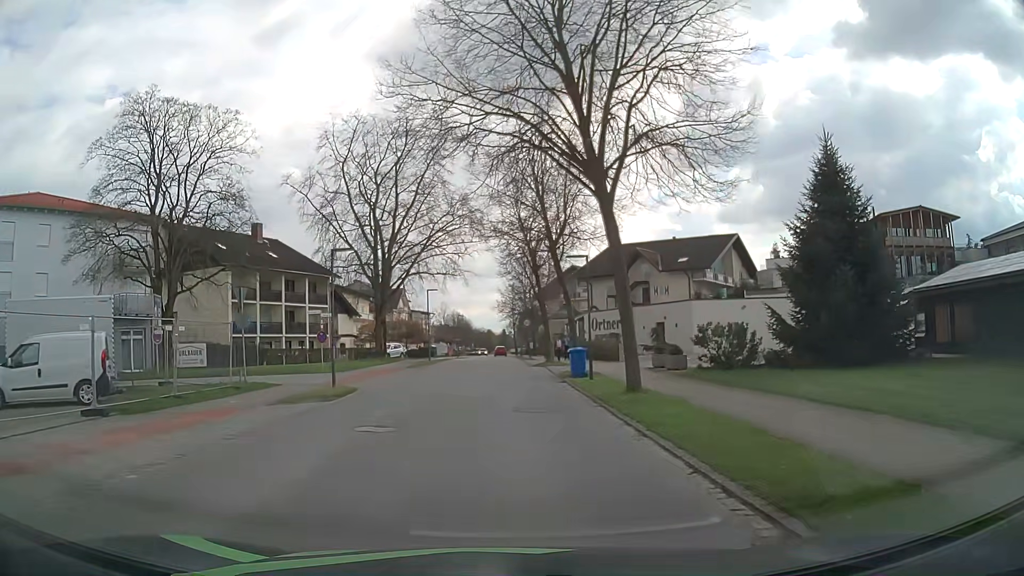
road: residential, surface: asphalt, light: Day
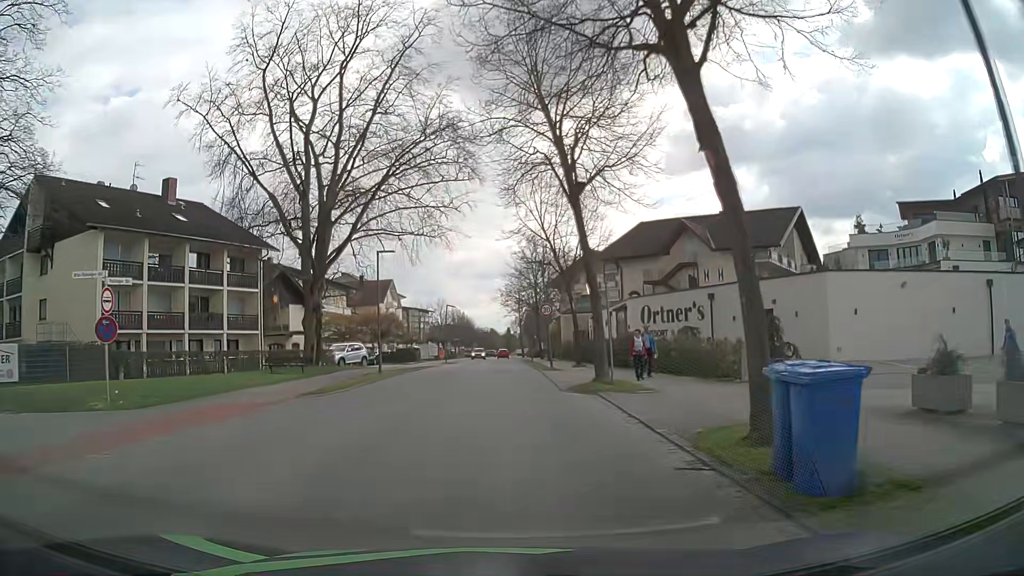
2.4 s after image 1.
(0.0, +19.2) m; 0°
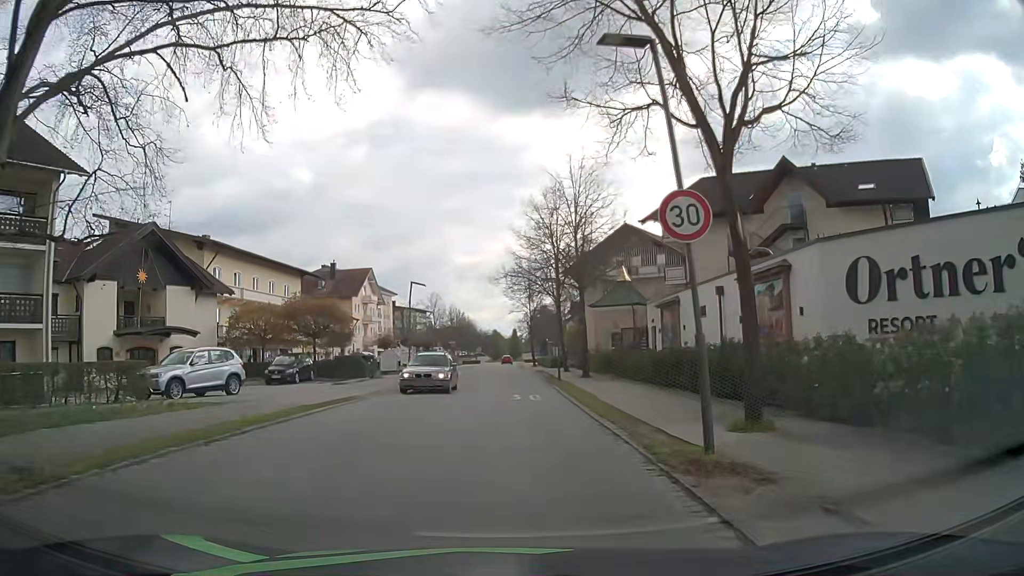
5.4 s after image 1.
(-0.2, +23.1) m; -1°
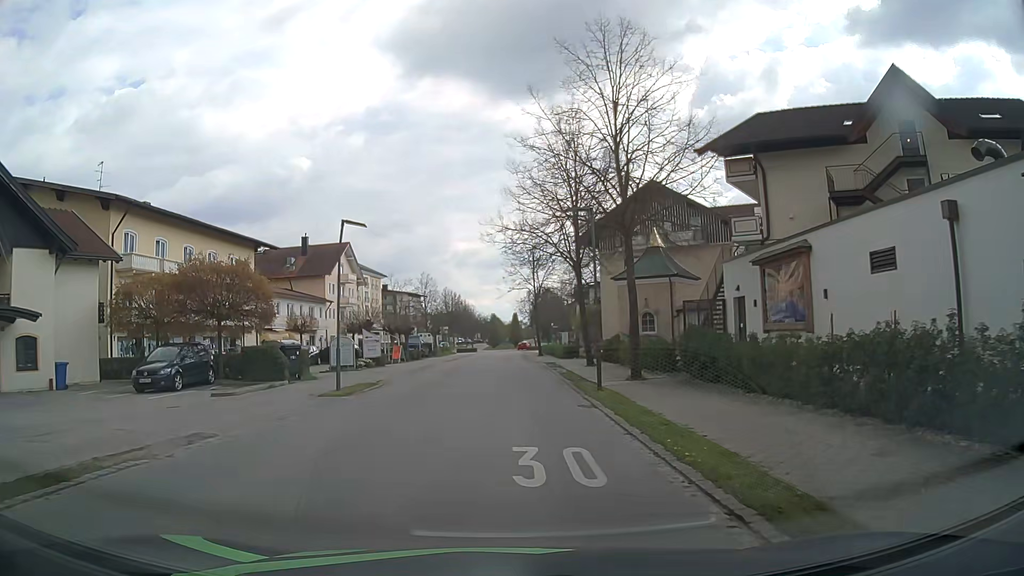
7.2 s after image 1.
(0.0, +13.4) m; -1°
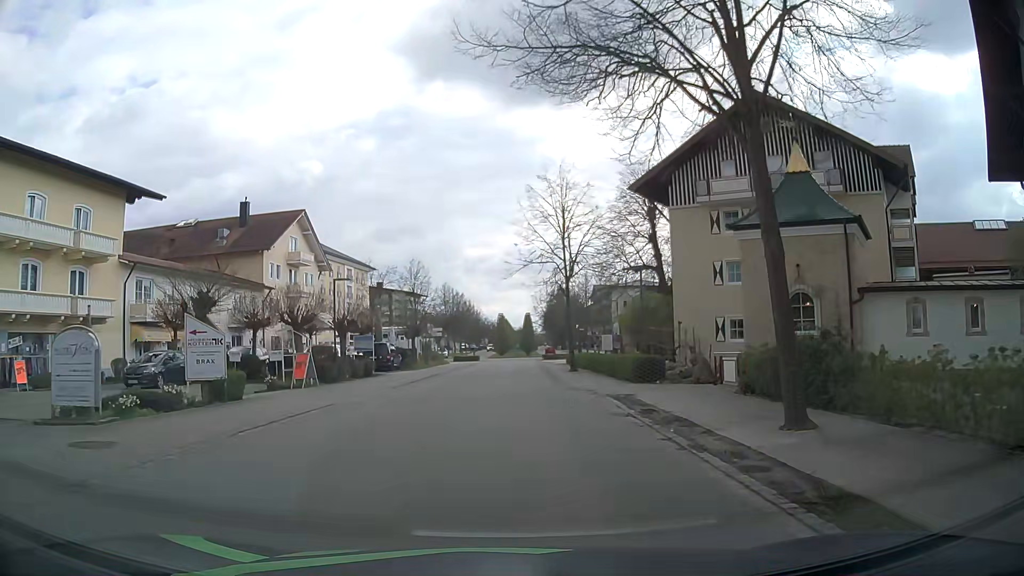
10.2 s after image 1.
(+0.1, +23.1) m; 0°
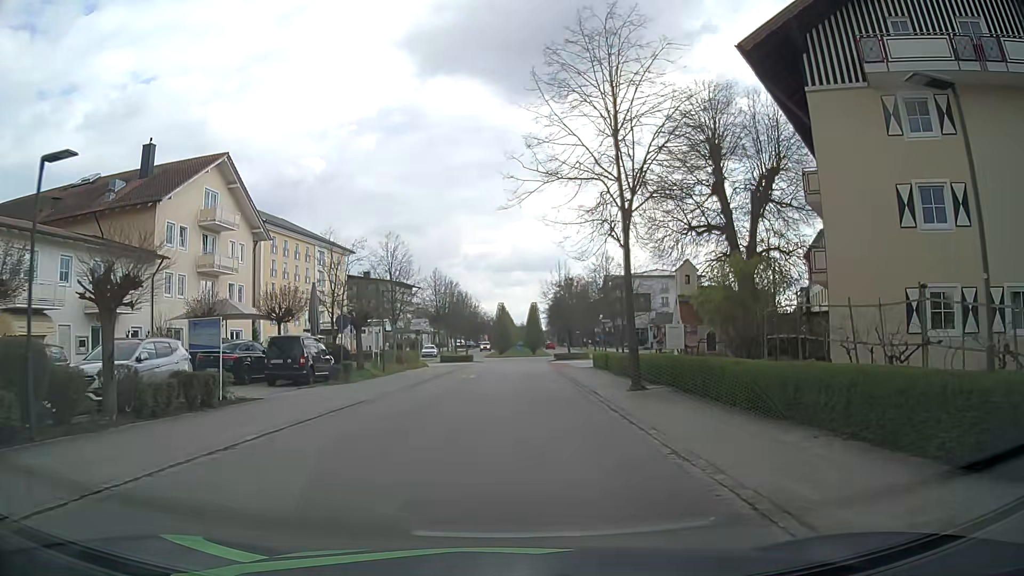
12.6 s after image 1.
(0.0, +18.4) m; +1°
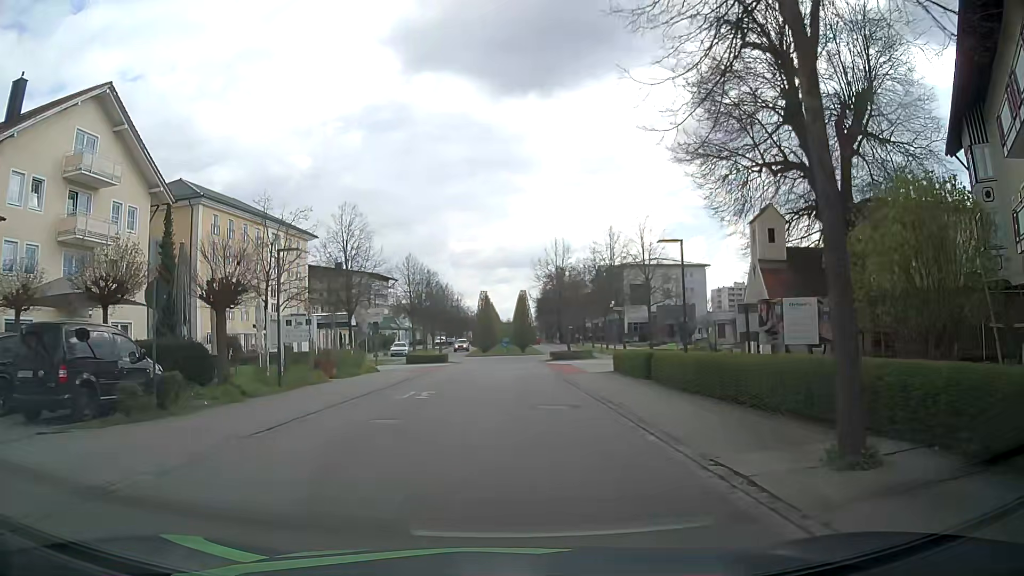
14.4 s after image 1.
(0.0, +13.6) m; +1°
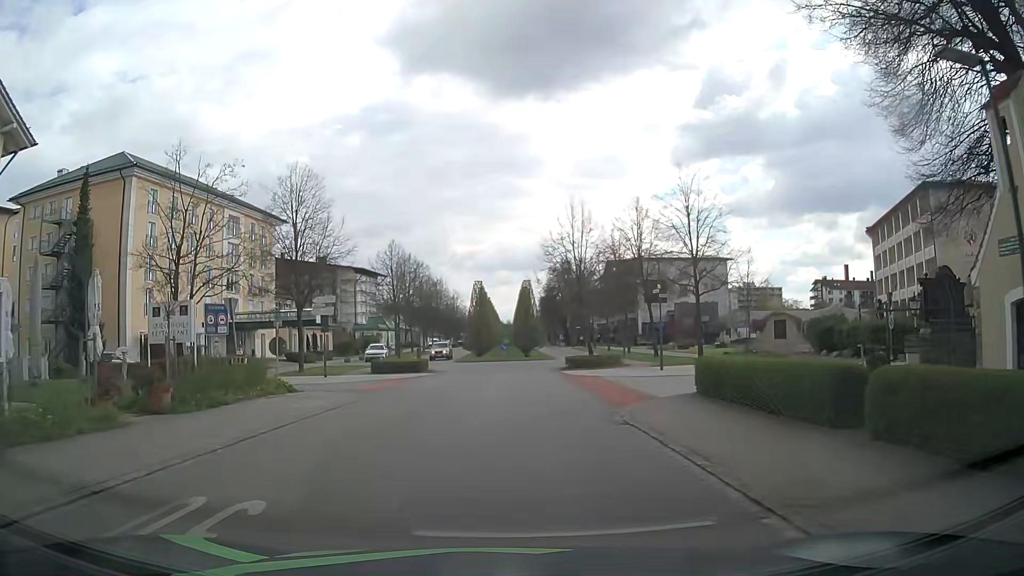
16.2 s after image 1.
(0.0, +13.5) m; -1°
(0, +10) (0, +20) (+1, +30) (+2, +40) (+4, +50) (+6, +59) (+6, +69) (+6, +79) (+6, +89) (+6, +99) m
